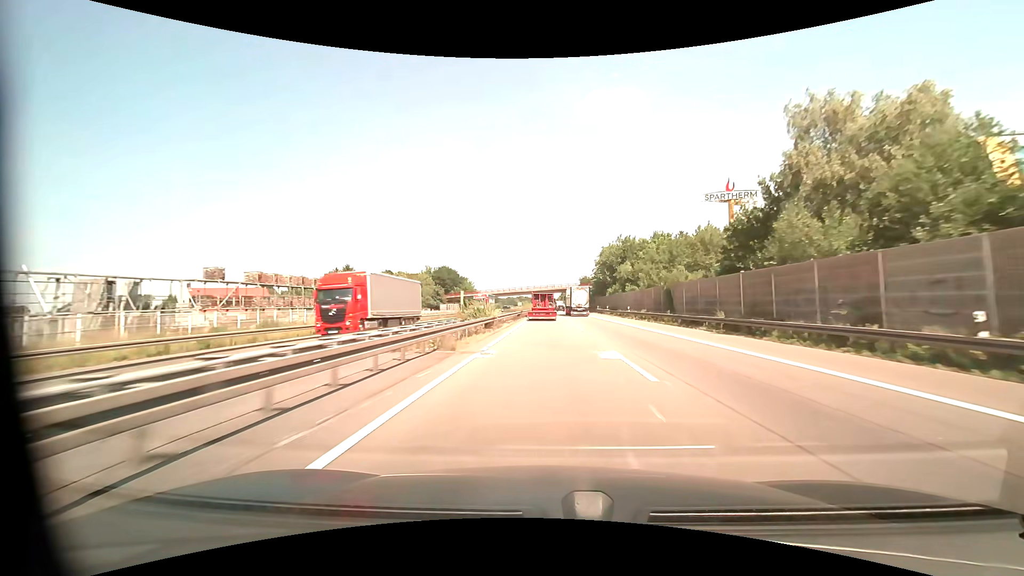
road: motorway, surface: asphalt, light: Day
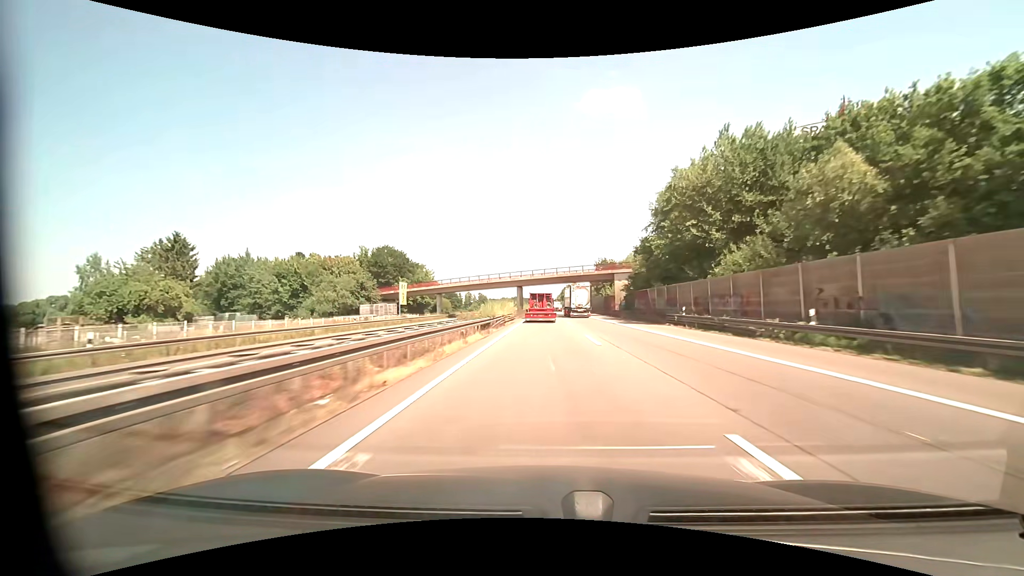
(+0.2, +63.3) m; 0°
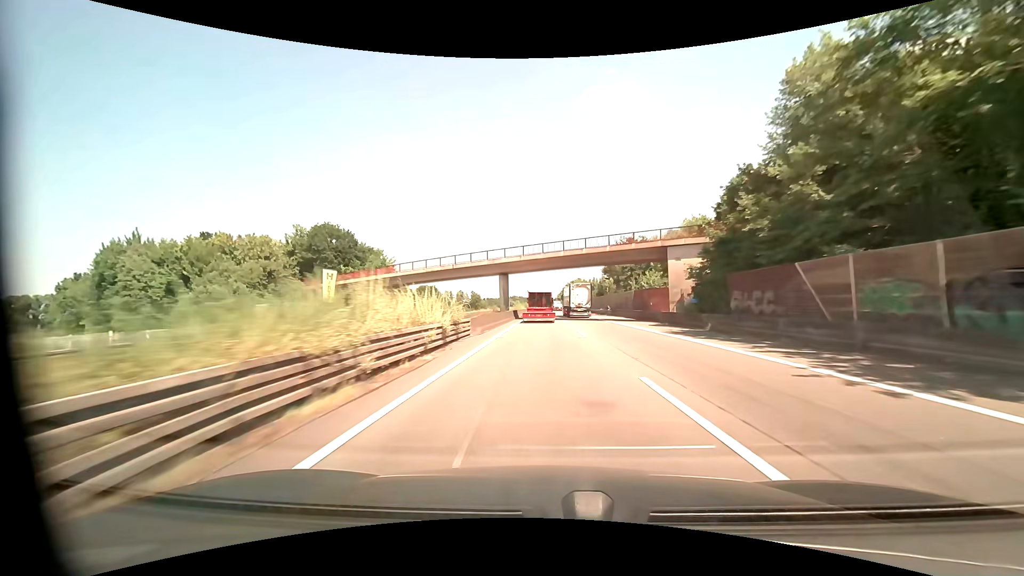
(+0.1, +32.0) m; 0°
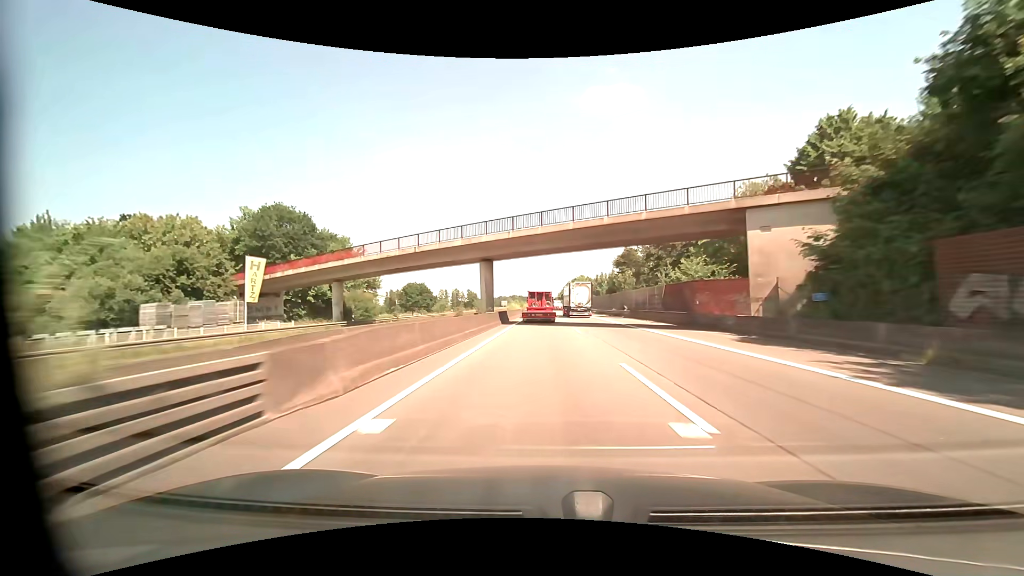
(0.0, +16.0) m; 0°
